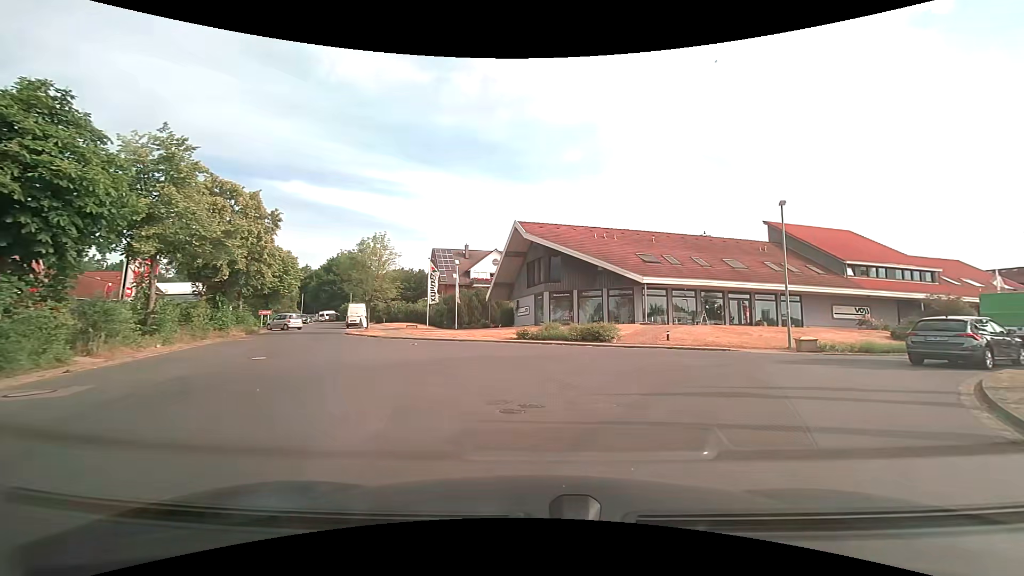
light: Day
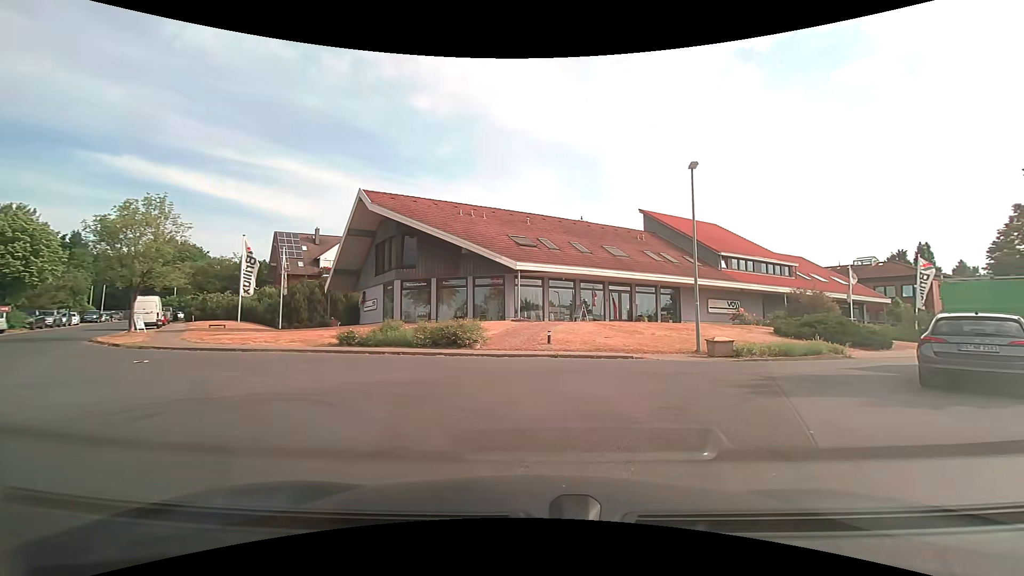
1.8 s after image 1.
(+1.0, +7.8) m; +15°
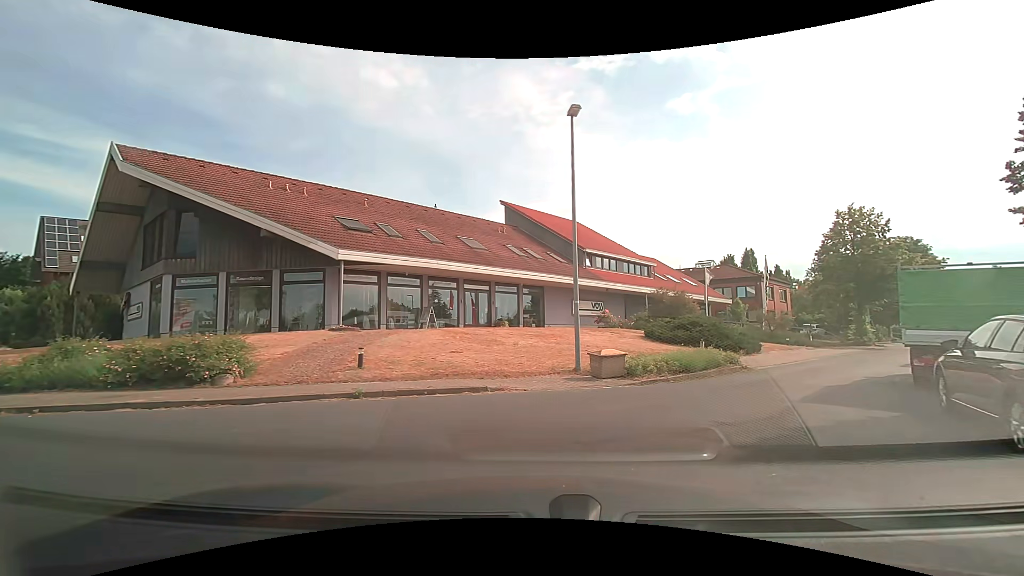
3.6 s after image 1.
(+0.8, +6.3) m; +15°
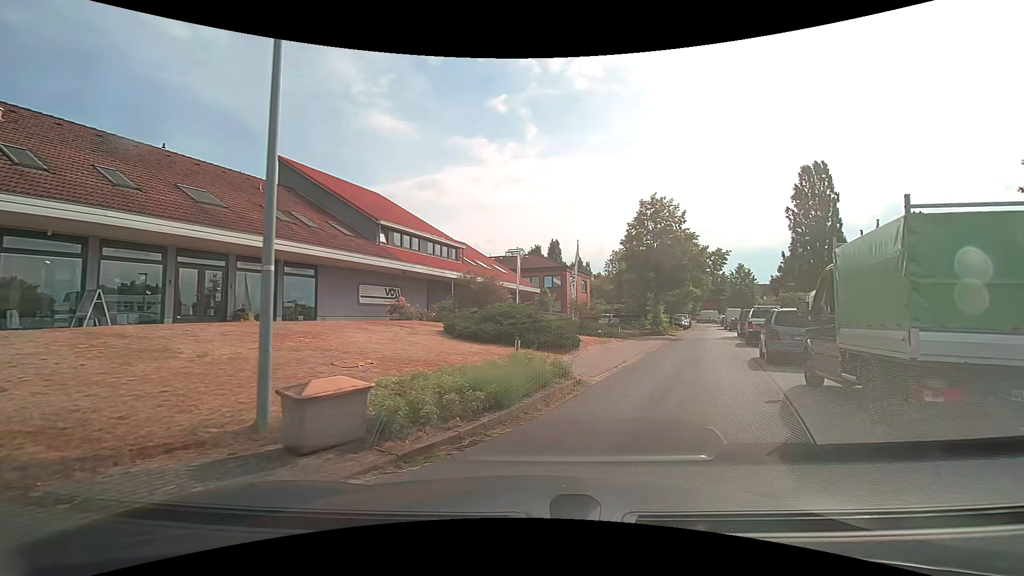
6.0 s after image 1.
(+1.3, +7.1) m; +20°
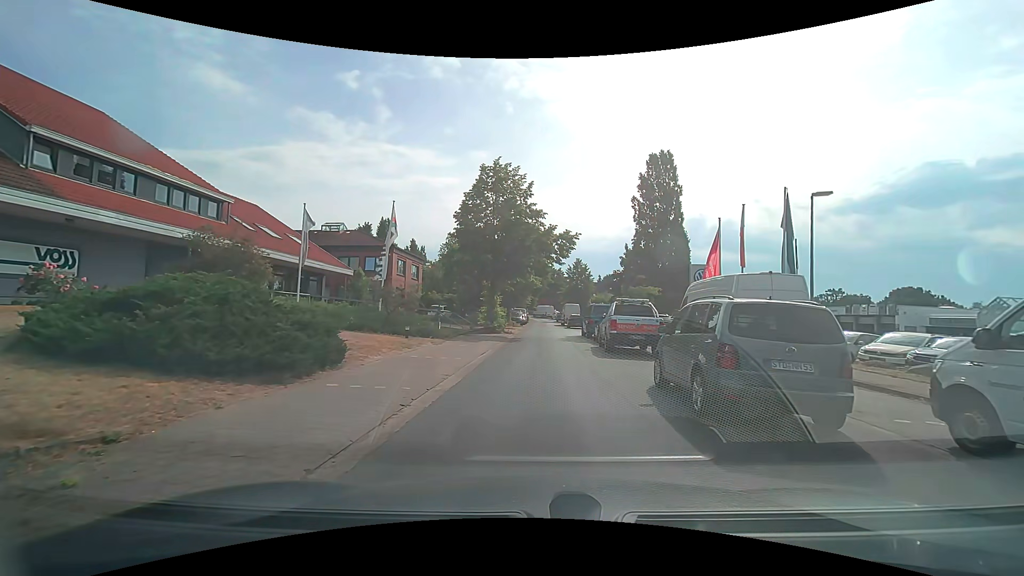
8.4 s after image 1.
(+2.1, +9.3) m; +19°
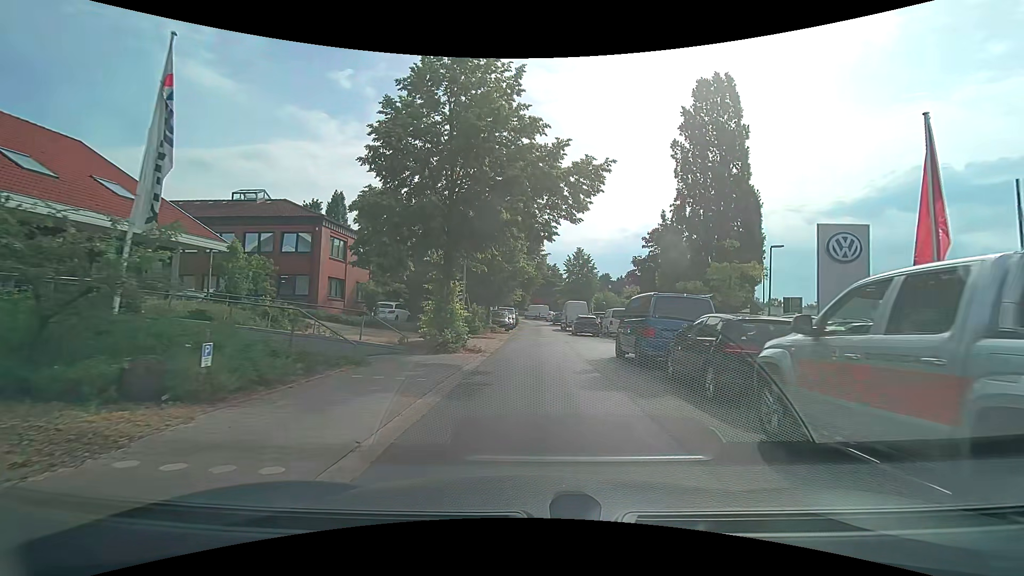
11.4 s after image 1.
(+0.3, +15.9) m; +2°
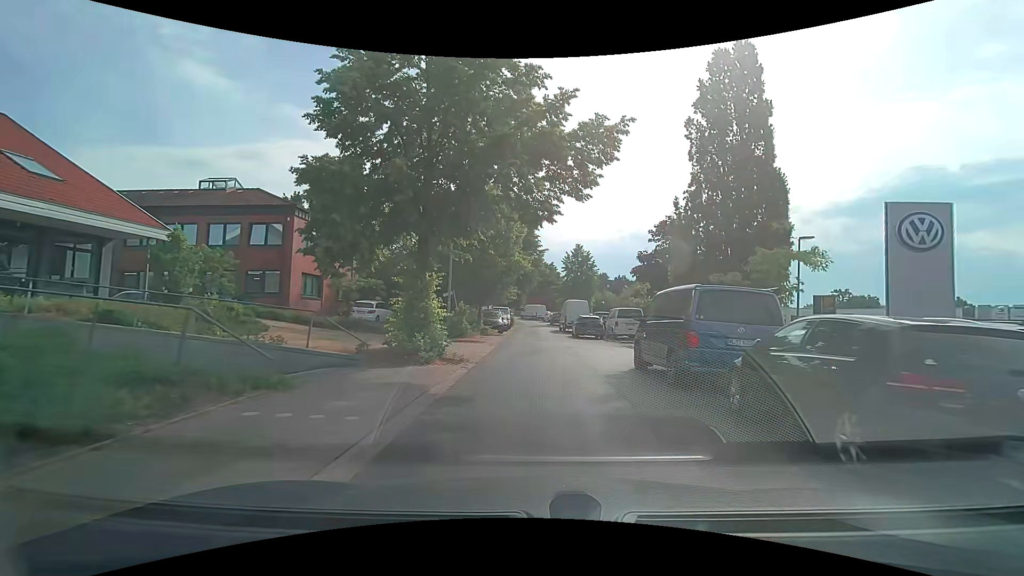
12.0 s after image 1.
(0.0, +3.7) m; 0°
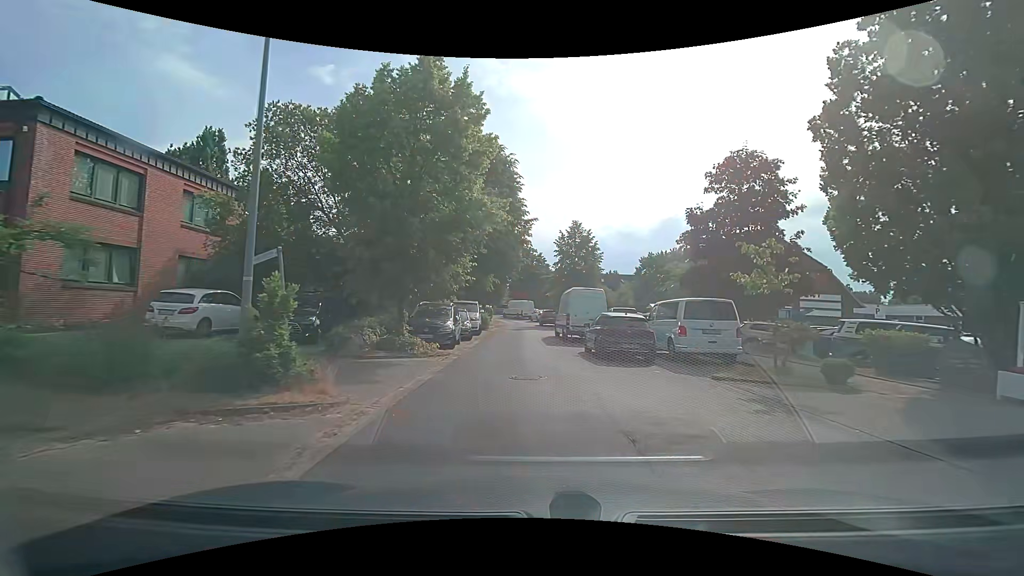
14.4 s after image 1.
(+0.3, +15.9) m; +2°
(0, +10) (0, +20) (-1, +30) (-1, +40) (-2, +50) (-2, +60) (-5, +70) (-10, +78) (-18, +84) (-28, +87) m
